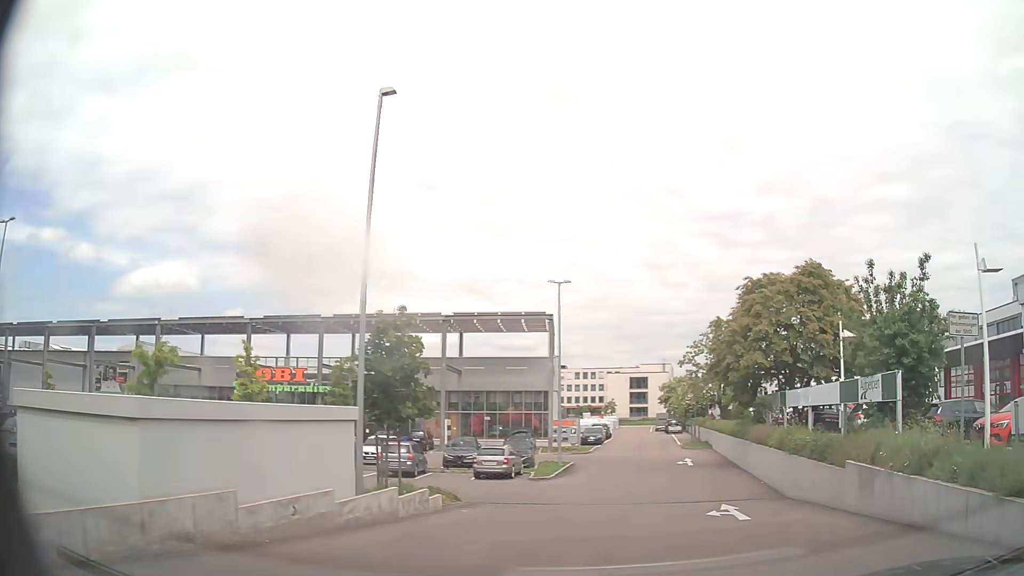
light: Day
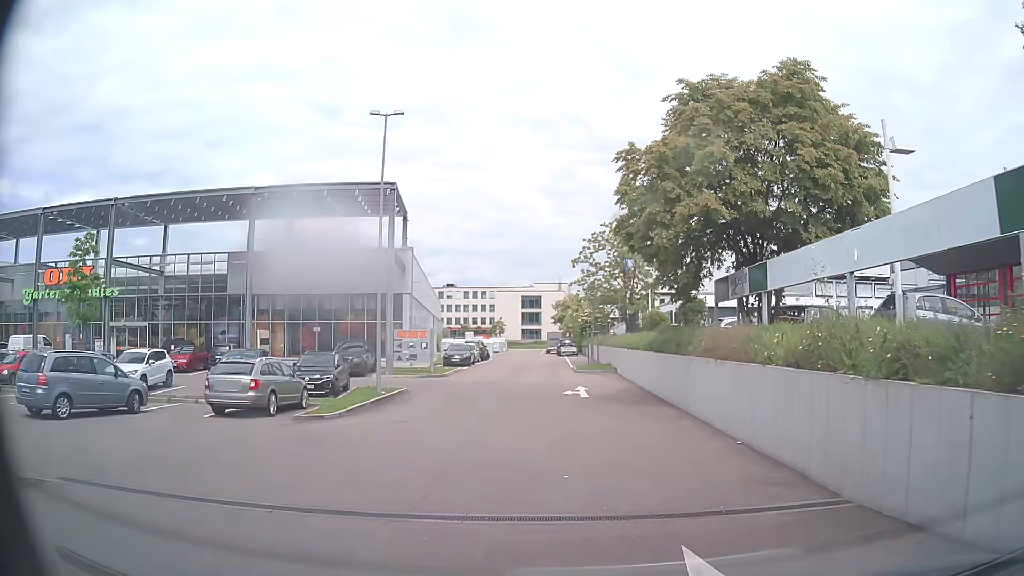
(+2.6, +13.4) m; +10°
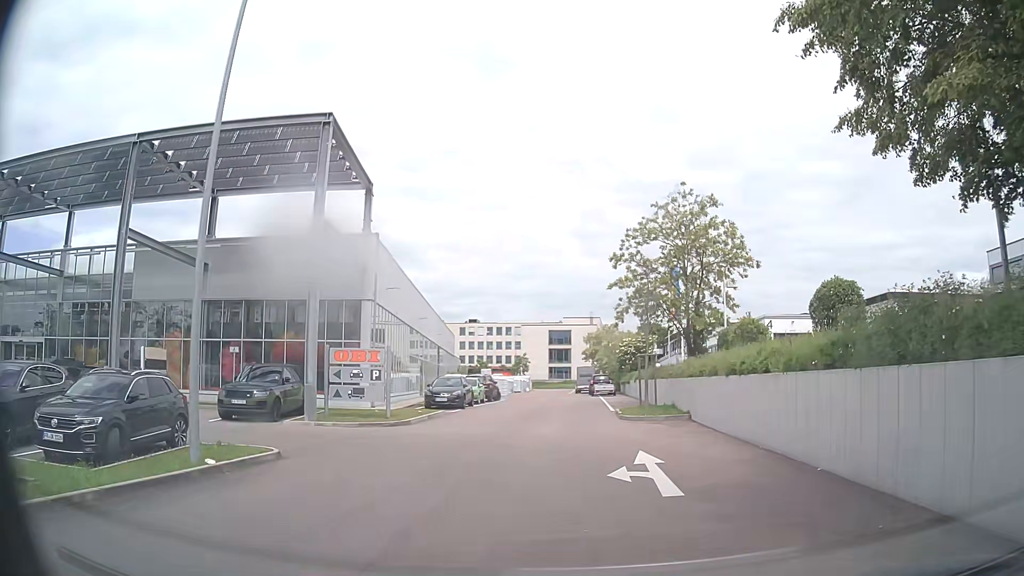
(-0.4, +13.6) m; -1°
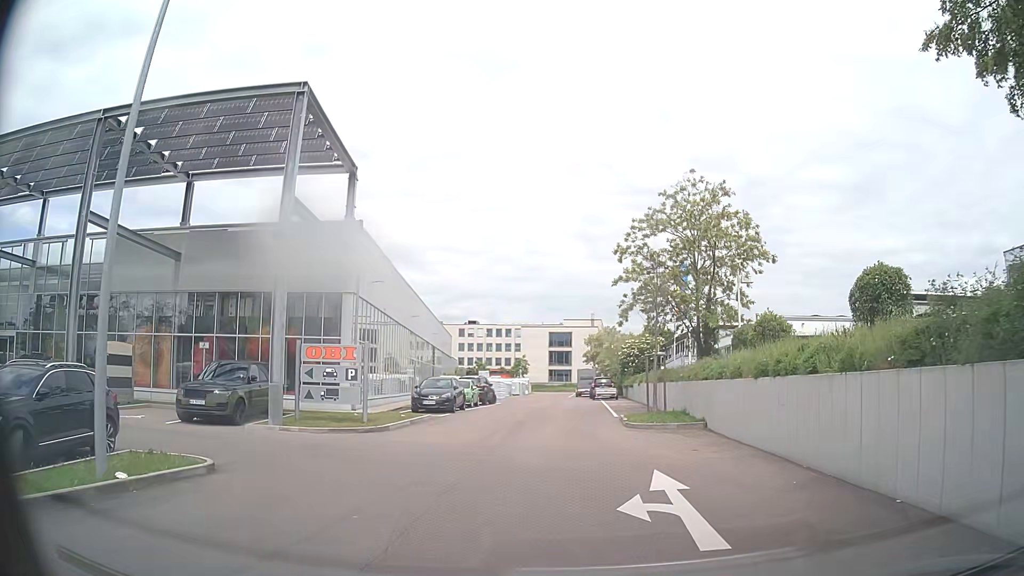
(0.0, +2.5) m; -1°
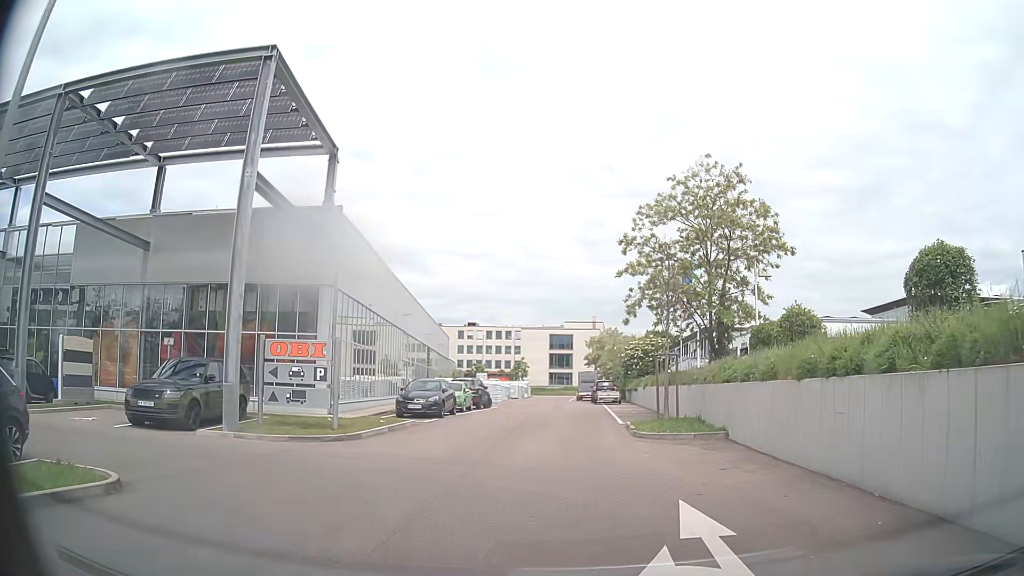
(0.0, +2.5) m; 0°
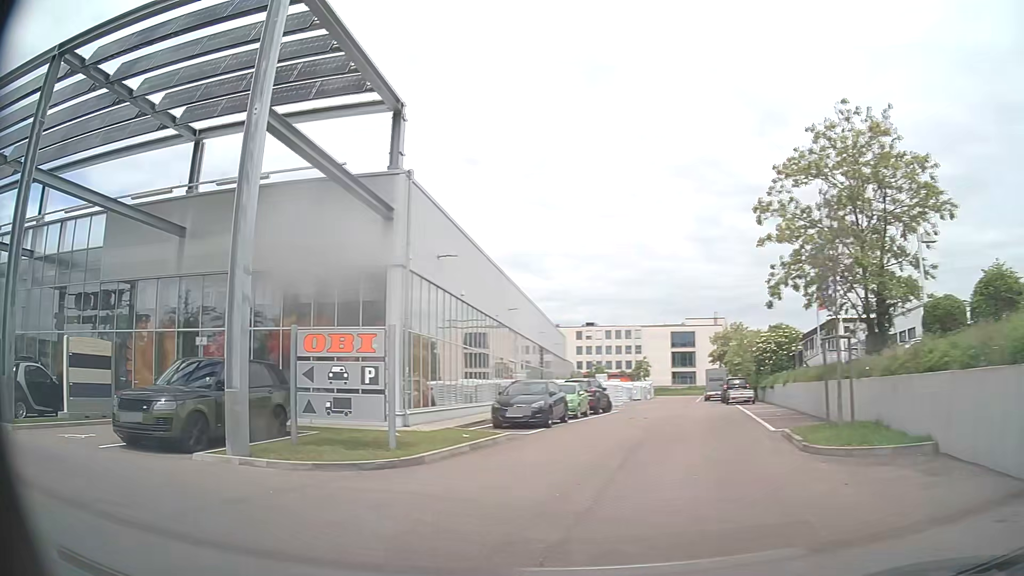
(-0.2, +4.8) m; -10°
